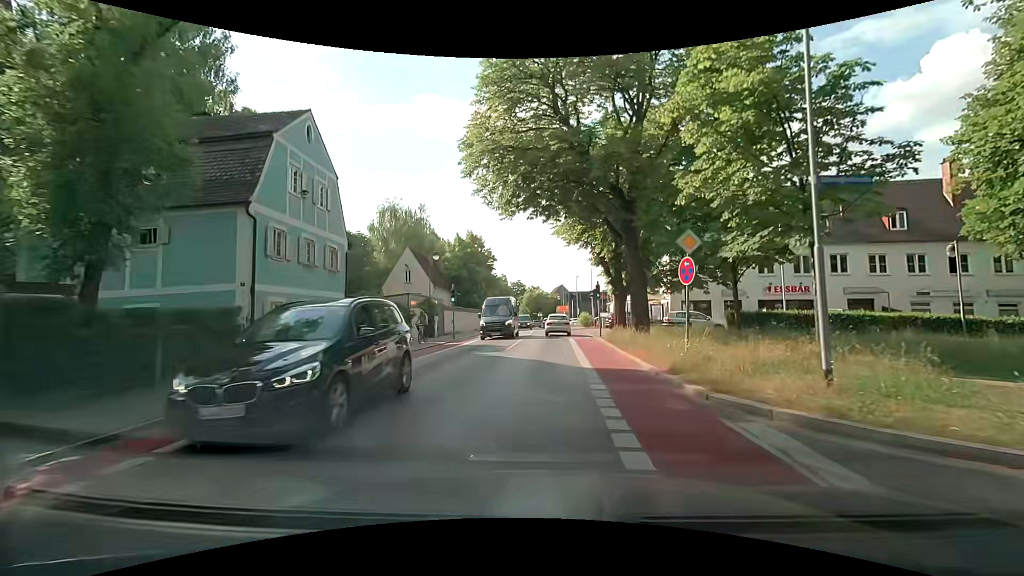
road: tertiary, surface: asphalt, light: Day
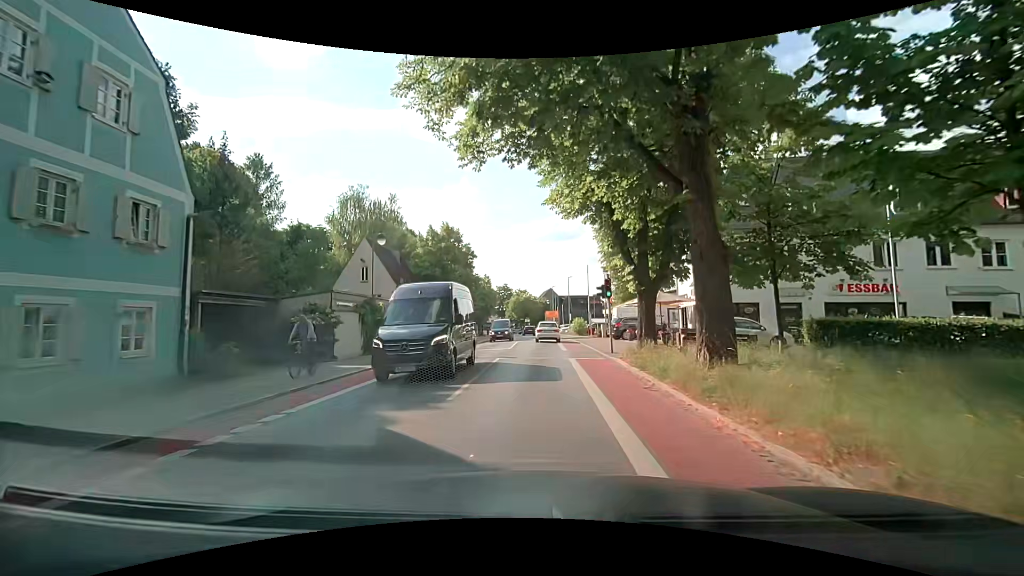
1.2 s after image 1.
(+0.1, +9.7) m; +1°
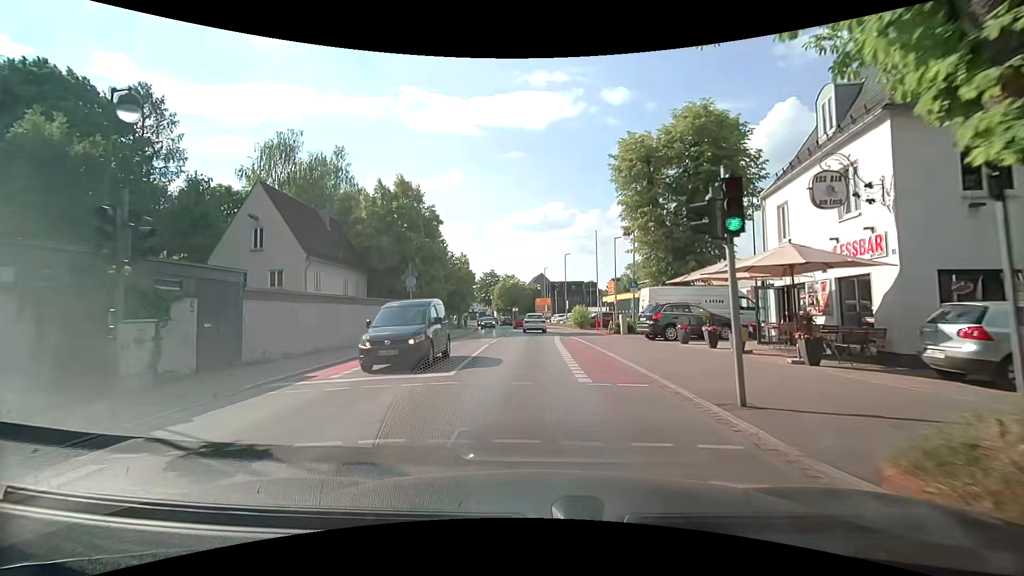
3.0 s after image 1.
(+0.1, +15.1) m; 0°
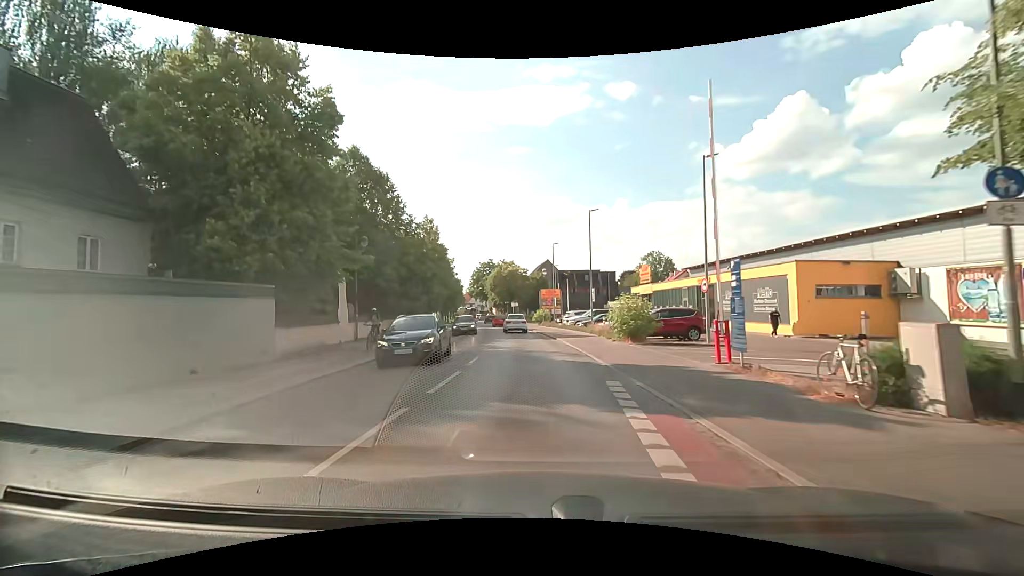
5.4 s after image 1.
(+0.1, +22.9) m; 0°
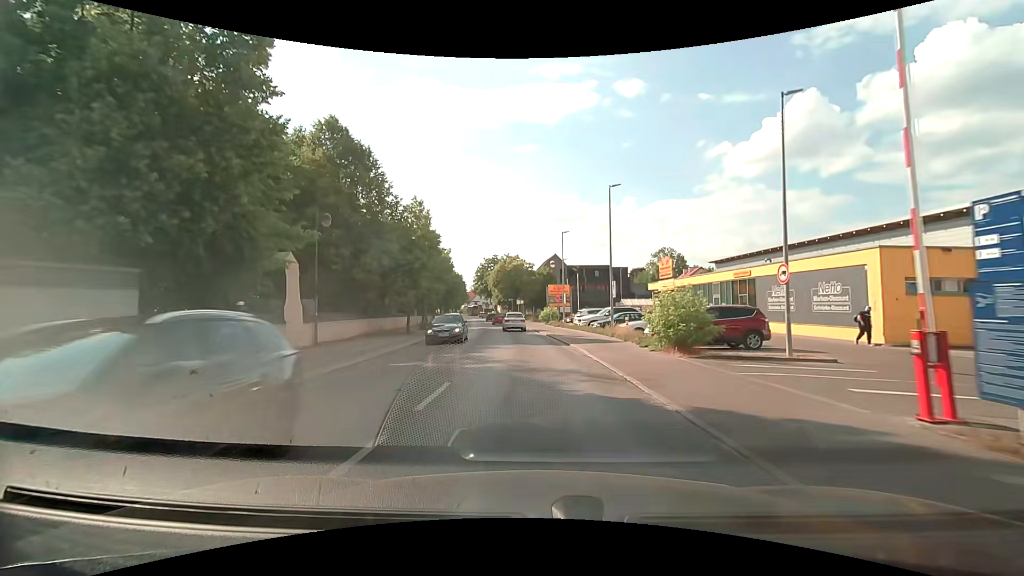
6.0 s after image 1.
(0.0, +6.1) m; 0°
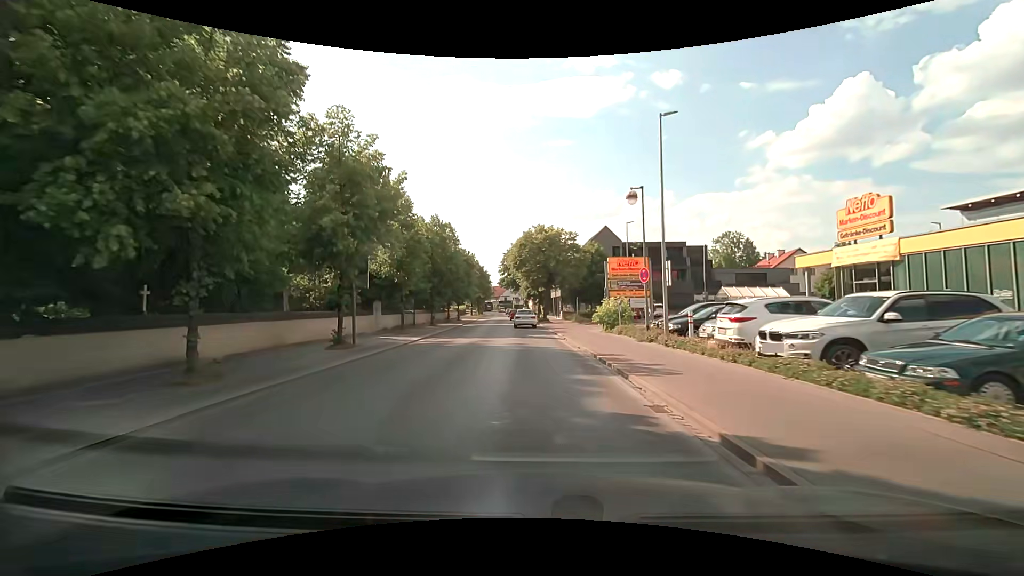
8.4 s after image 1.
(-1.0, +25.6) m; -5°
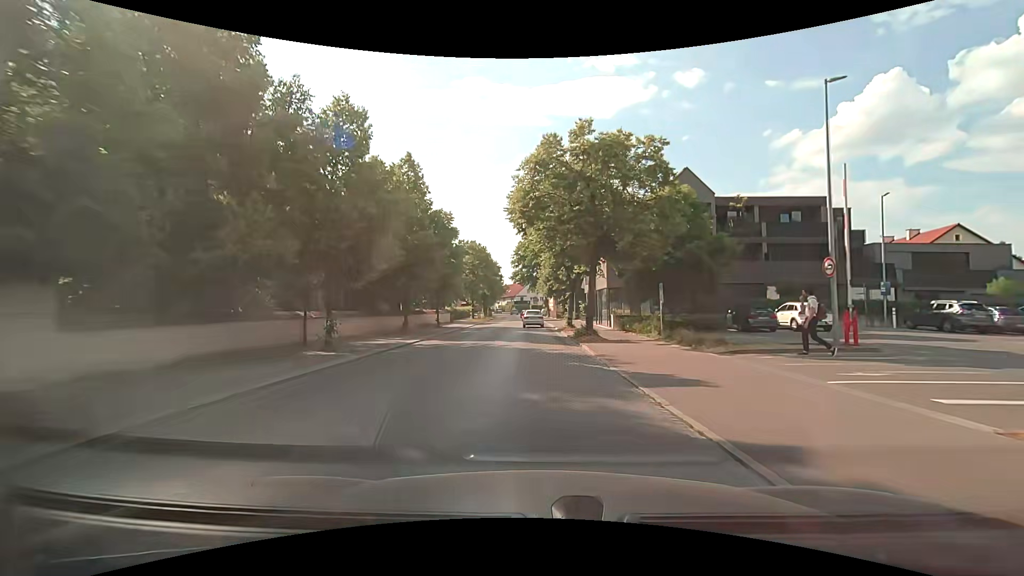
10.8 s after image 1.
(-0.4, +26.2) m; -2°
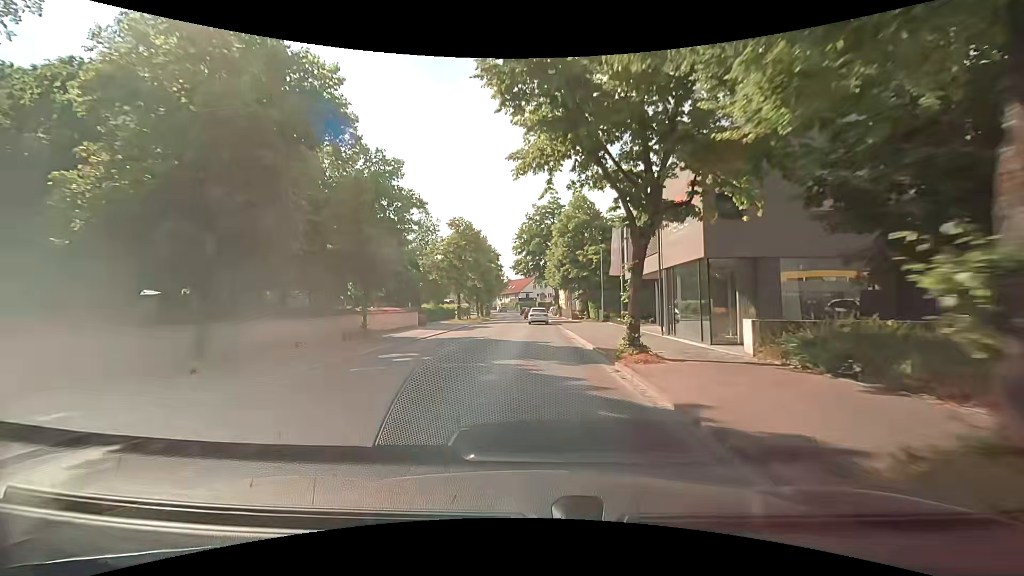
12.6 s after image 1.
(-0.1, +19.9) m; -1°
(0, +10) (0, +20) (0, +30) (0, +40) (0, +50) (-1, +60) (-1, +70) (-1, +80) (-1, +90) (-2, +100) m
